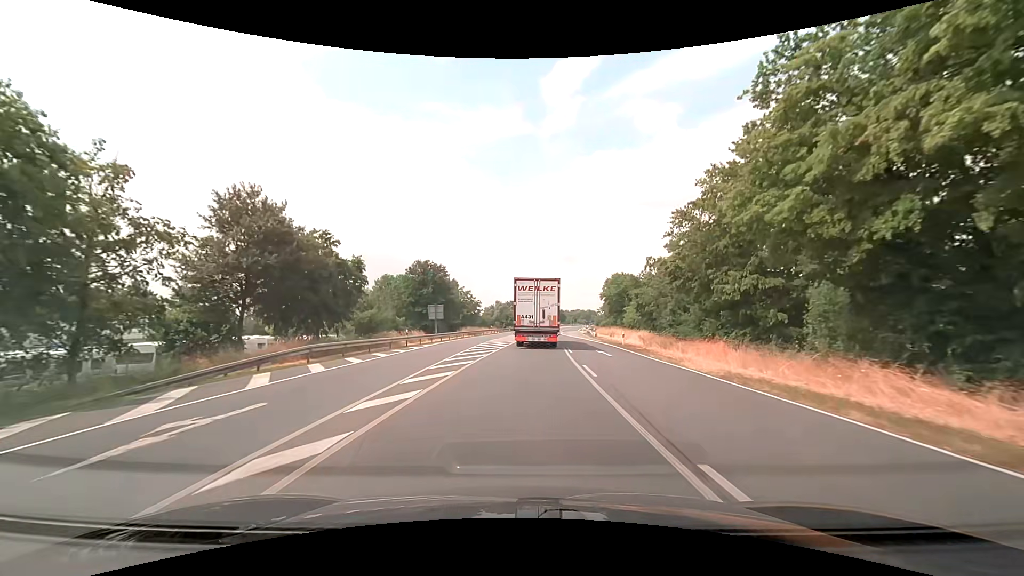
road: primary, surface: asphalt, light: Day
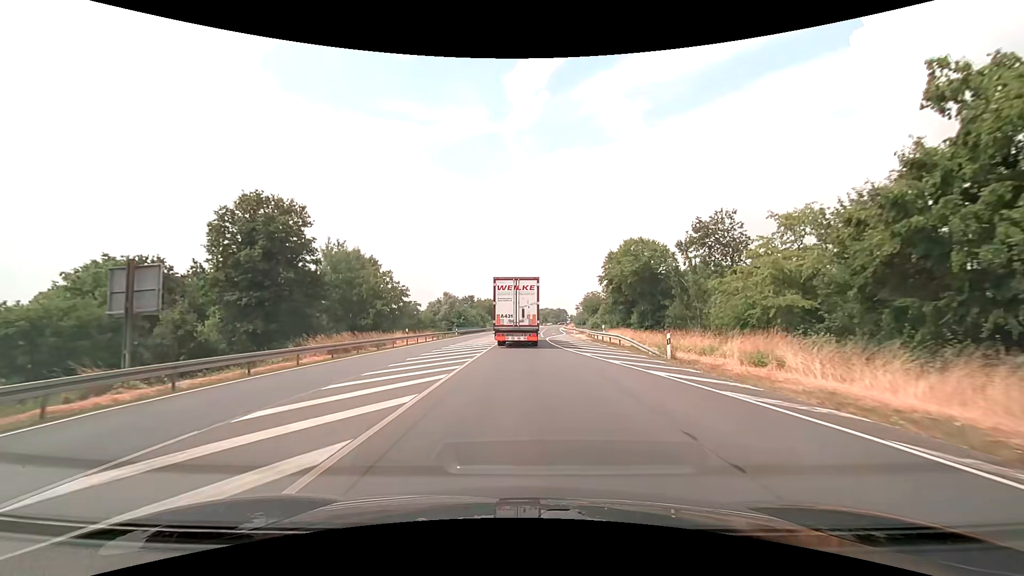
(+1.4, +43.8) m; +4°
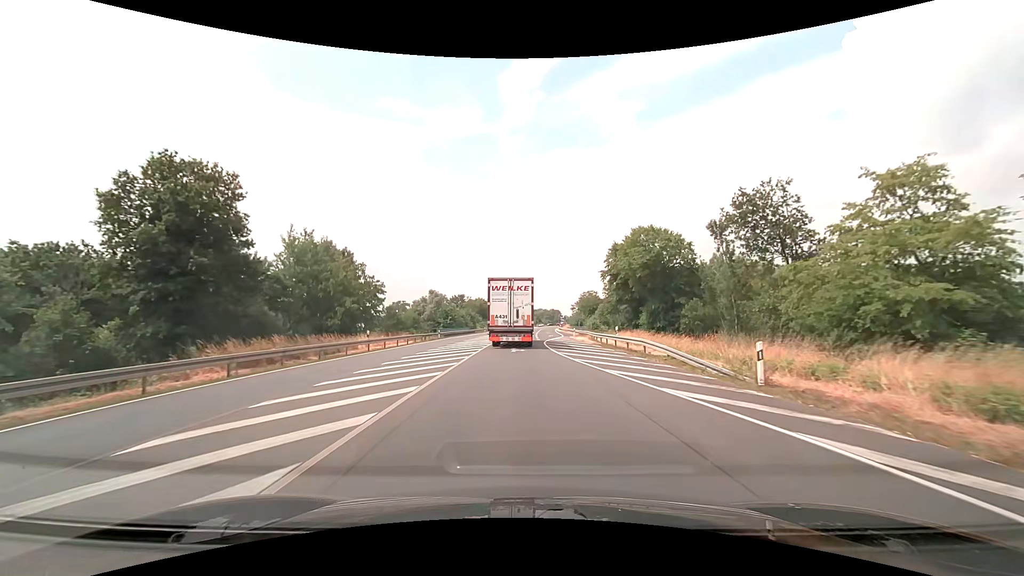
(+0.1, +8.8) m; +1°
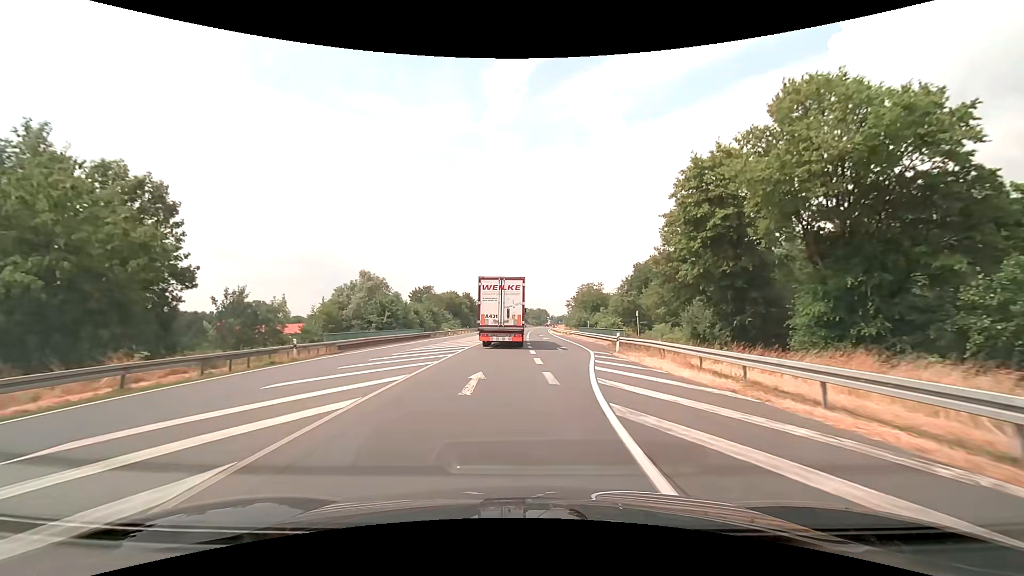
(+0.2, +35.3) m; +1°
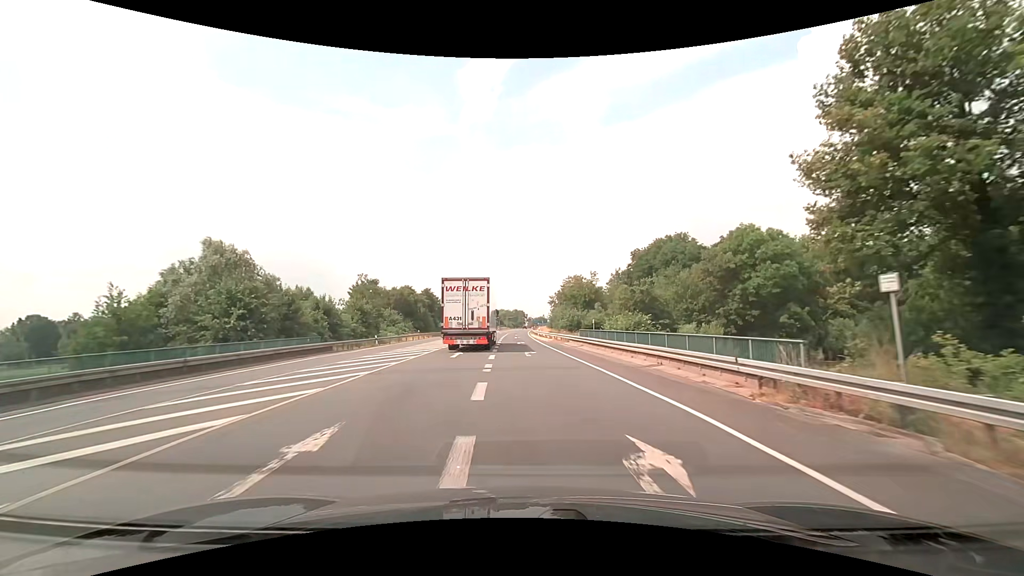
(+0.8, +26.7) m; +3°
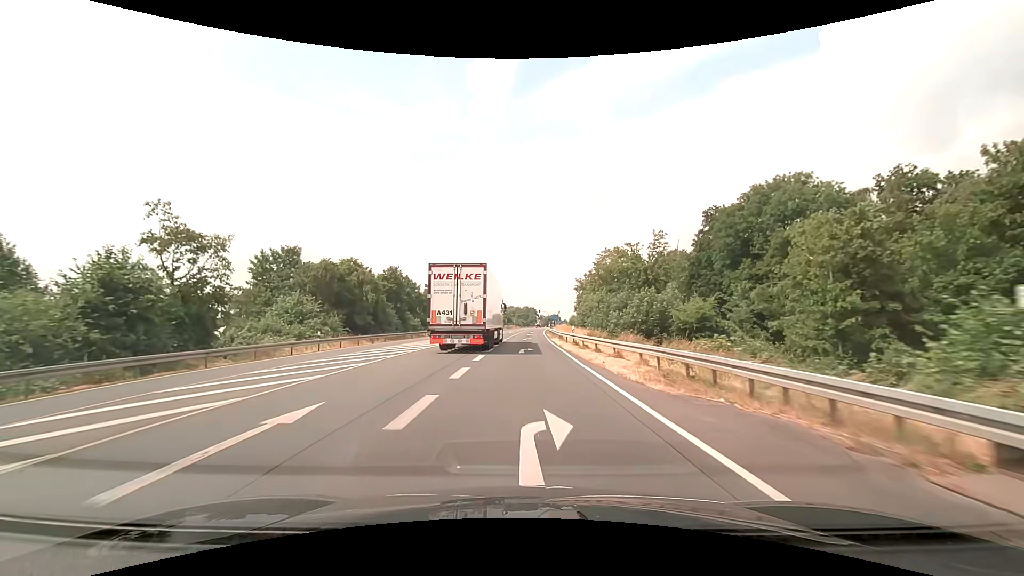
(-0.4, +39.2) m; -2°
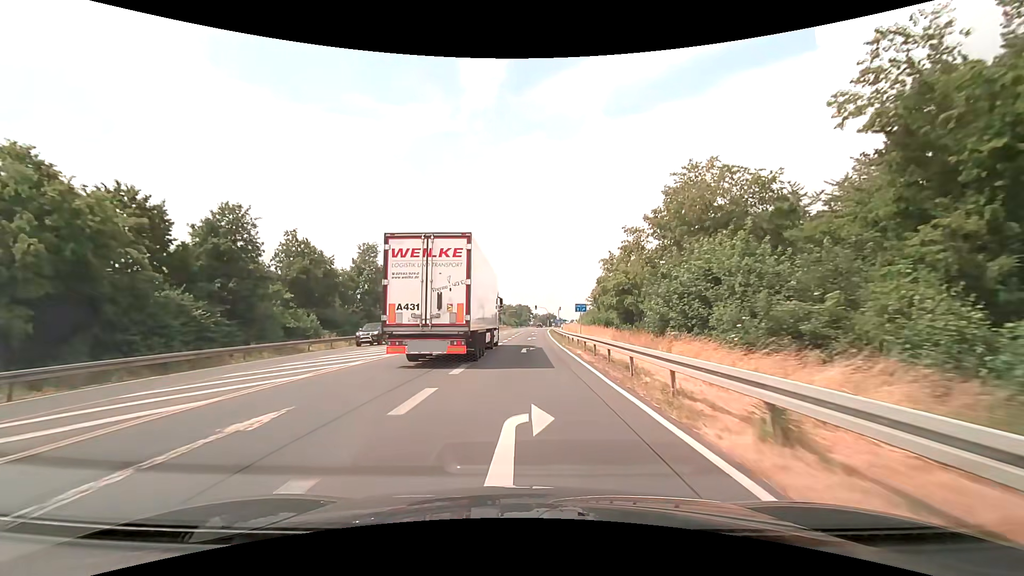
(+0.4, +40.3) m; +1°
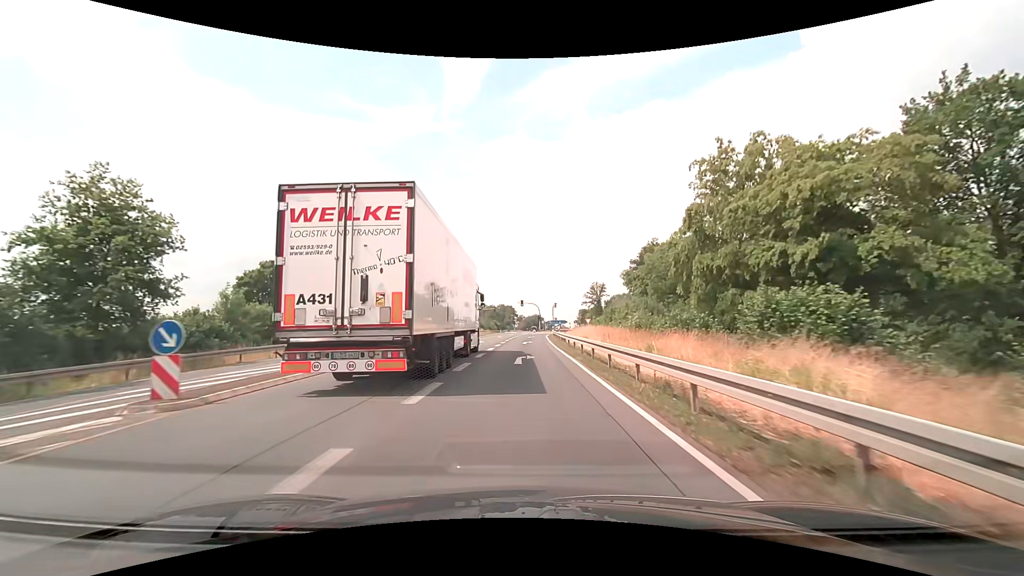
(+0.8, +46.0) m; +2°
(0, +10) (0, +20) (0, +30) (0, +40) (0, +50) (0, +60) (+1, +70) (+2, +80) (+5, +89) (+10, +98) m
